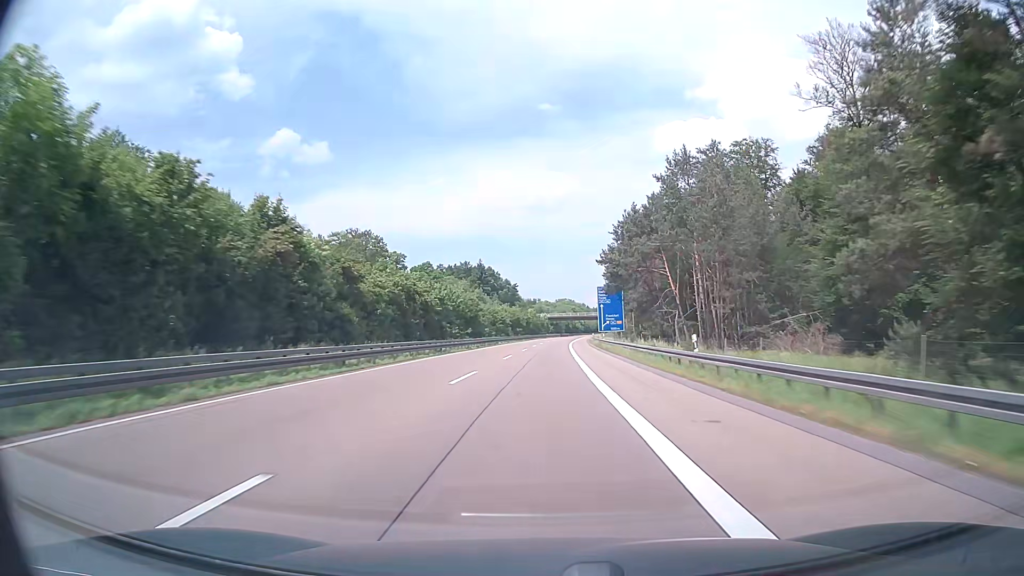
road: motorway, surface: asphalt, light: Day
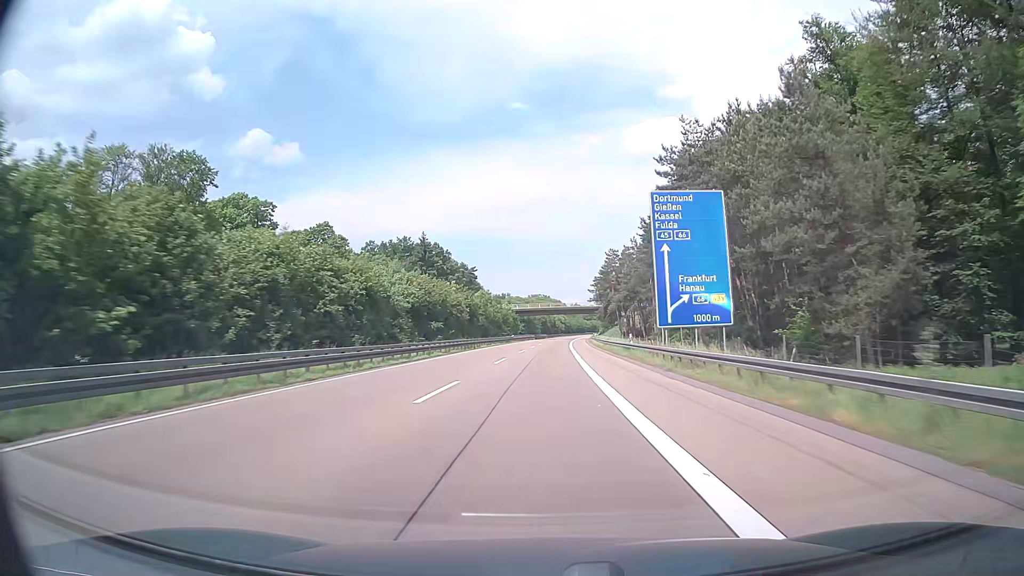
(+1.4, +76.0) m; +2°
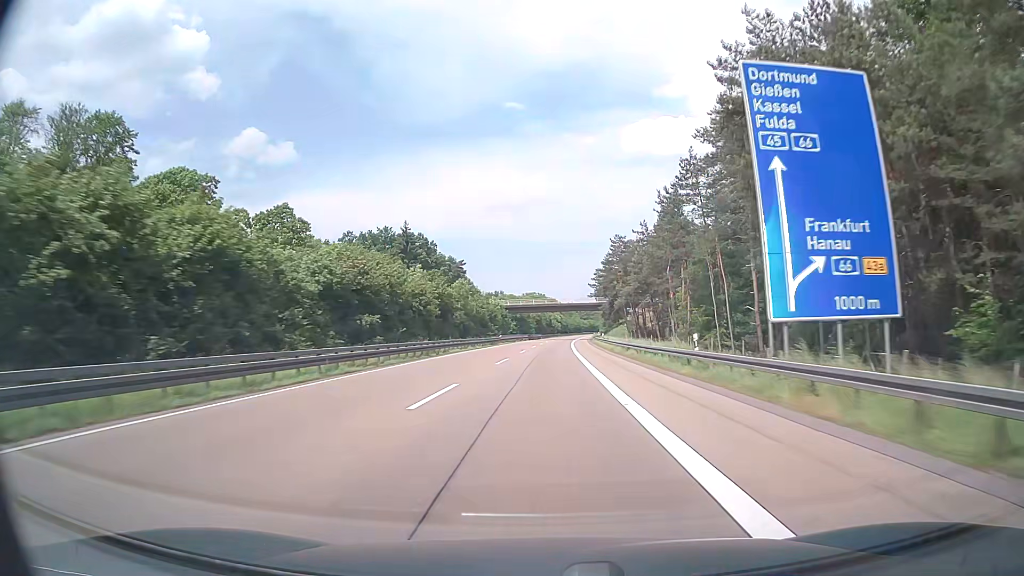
(+0.1, +19.0) m; 0°
(0, +10) (0, +20) (0, +30) (0, +40) (+1, +50) (+1, +60) (+1, +70) (+2, +80) (+2, +90) (+3, +100) m
